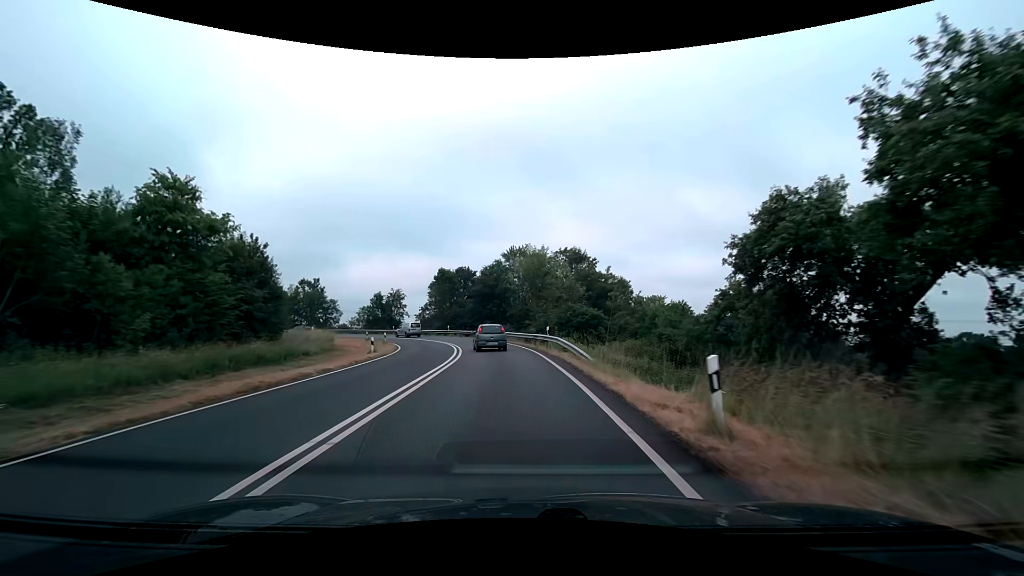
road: trunk_link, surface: asphalt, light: Day
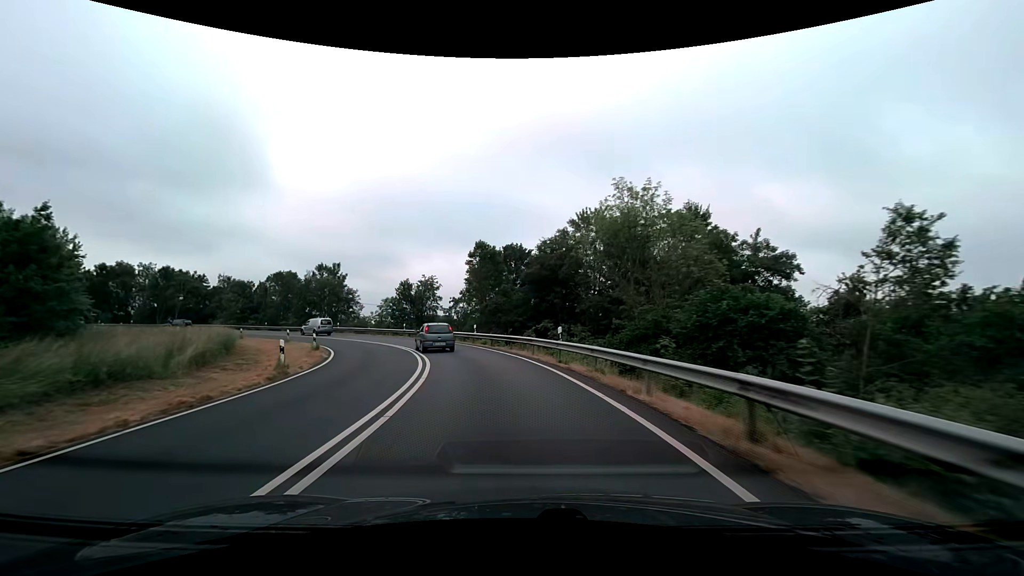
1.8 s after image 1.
(-1.1, +26.2) m; -7°
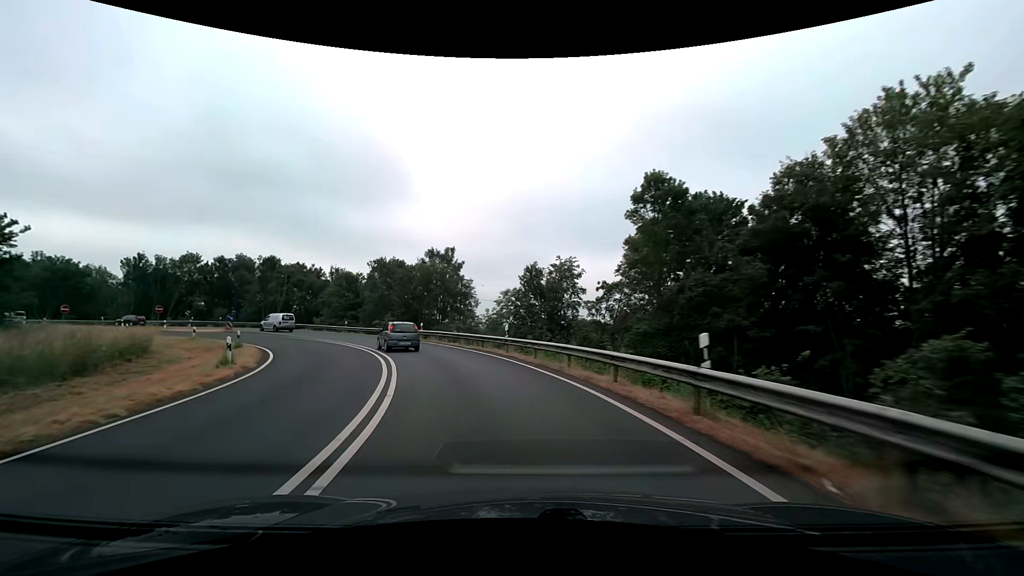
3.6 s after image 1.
(-3.3, +25.3) m; -16°
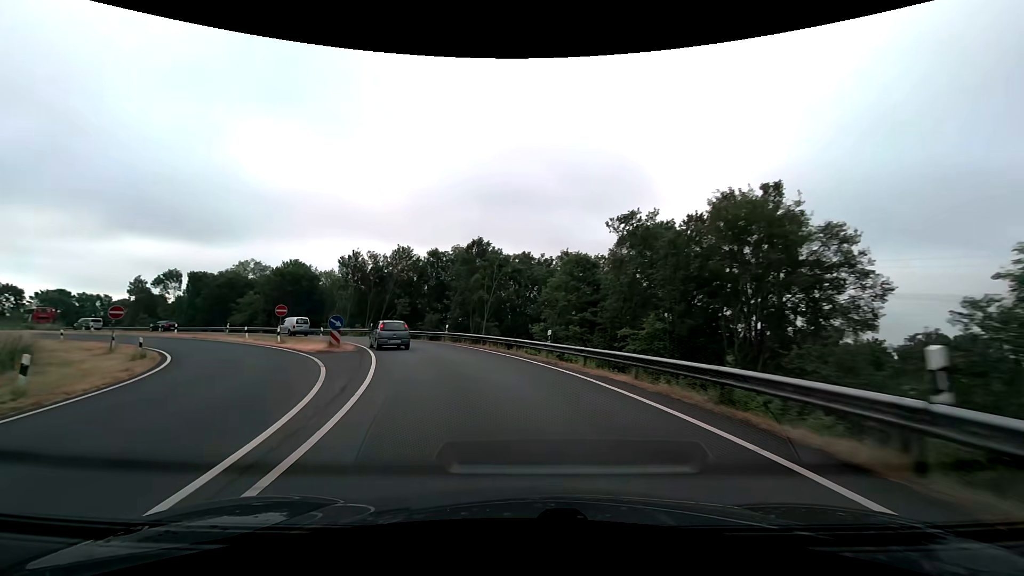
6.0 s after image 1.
(-8.4, +32.2) m; -29°
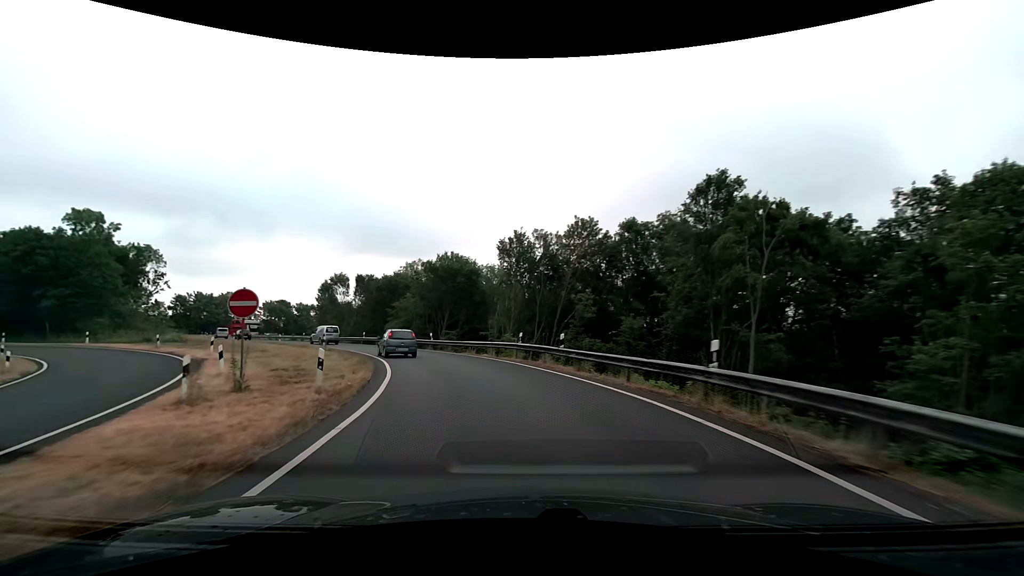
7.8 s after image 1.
(-4.8, +25.1) m; -22°
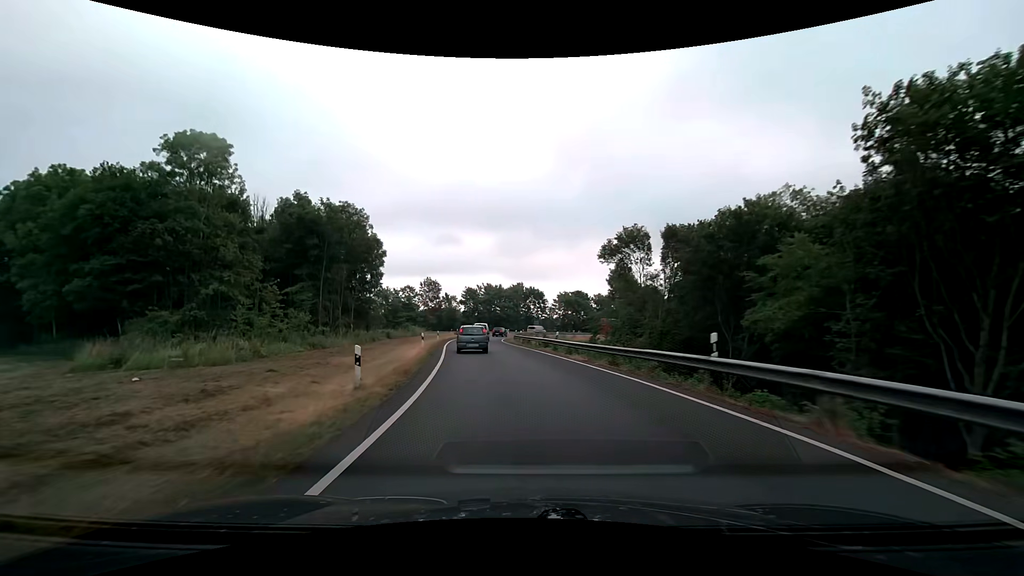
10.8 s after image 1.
(-13.3, +41.2) m; -35°
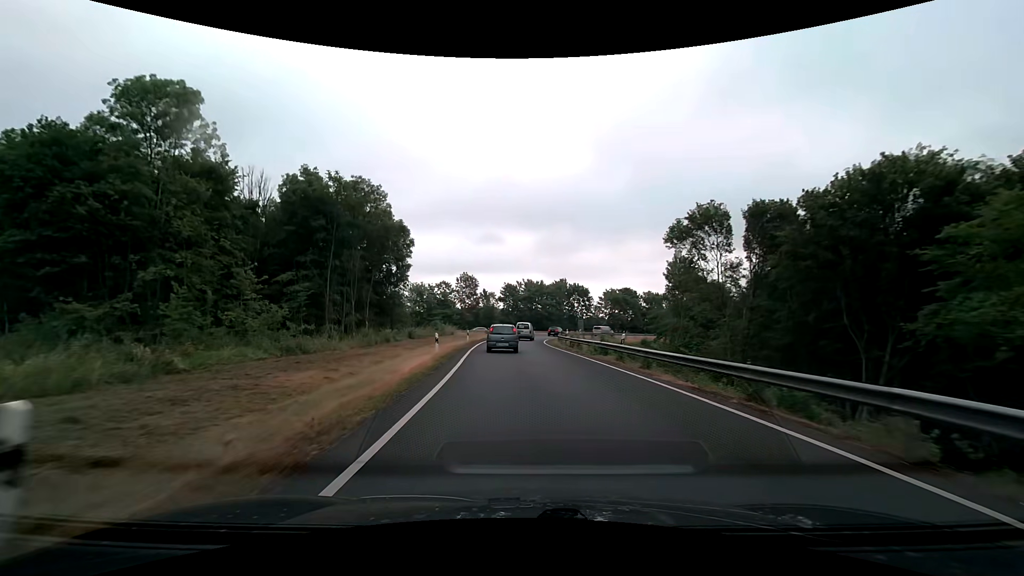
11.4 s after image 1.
(-0.4, +8.8) m; -5°
